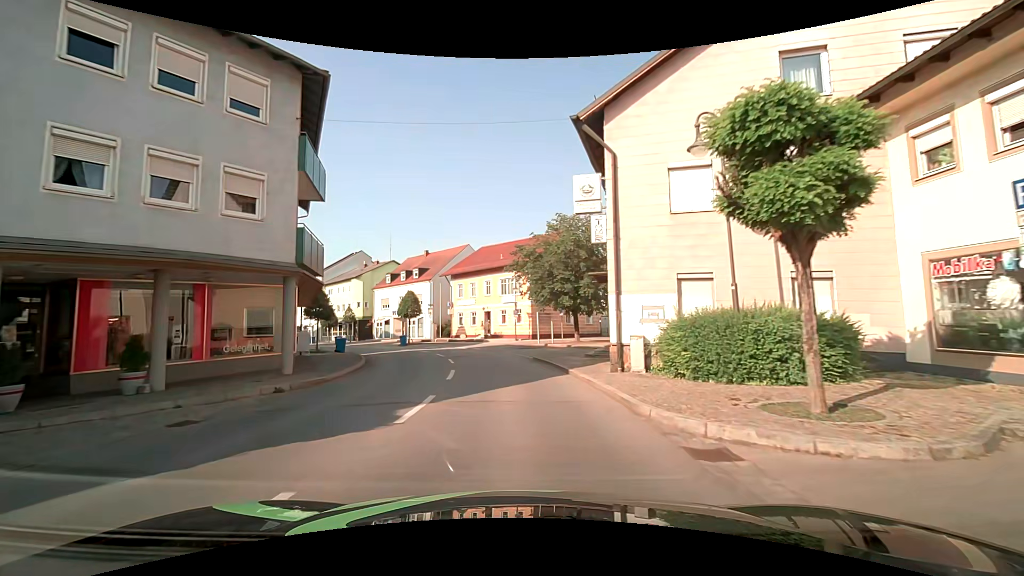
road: secondary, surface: asphalt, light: Day
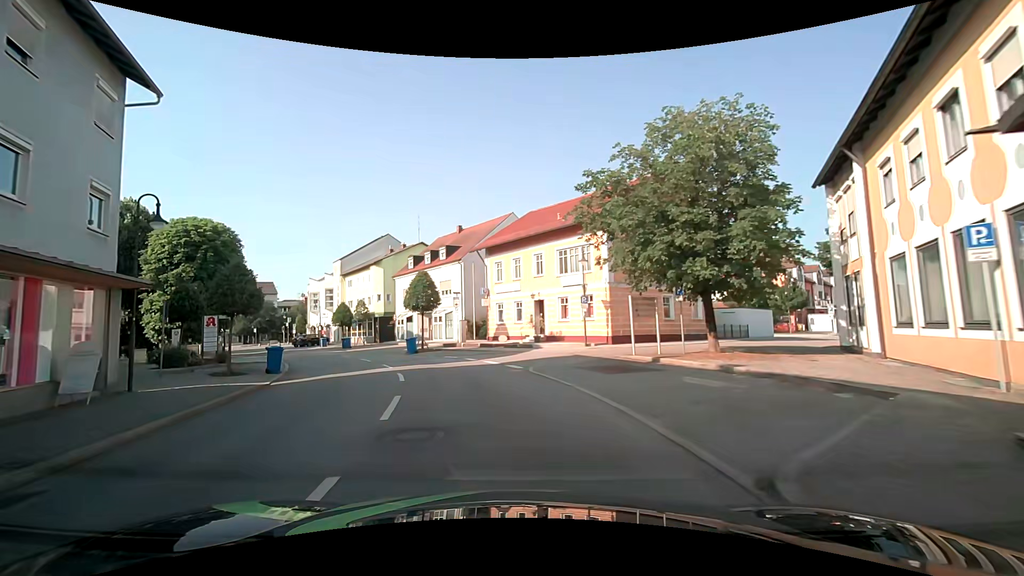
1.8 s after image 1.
(-0.8, +17.9) m; -7°
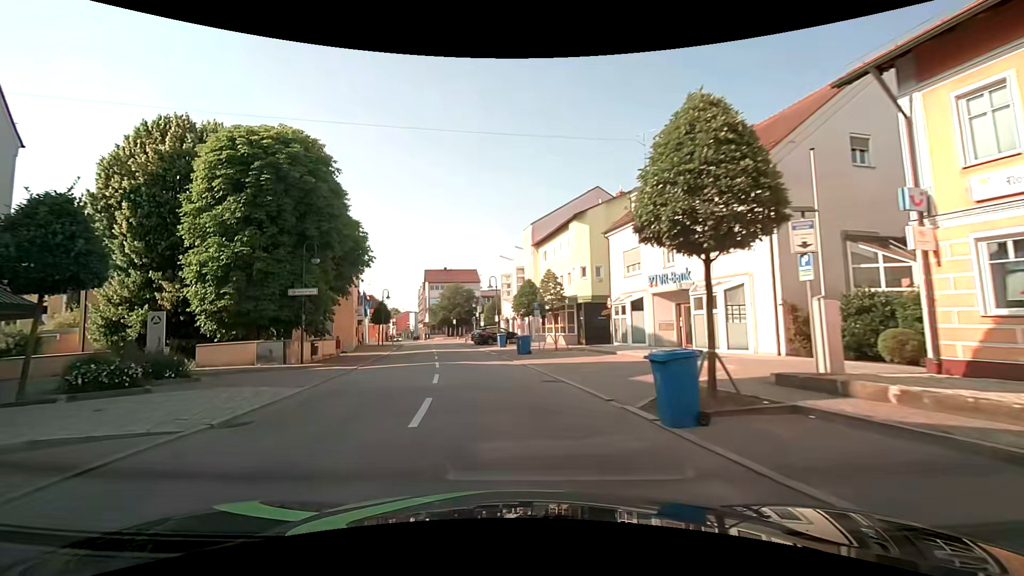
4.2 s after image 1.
(-5.4, +24.9) m; -25°
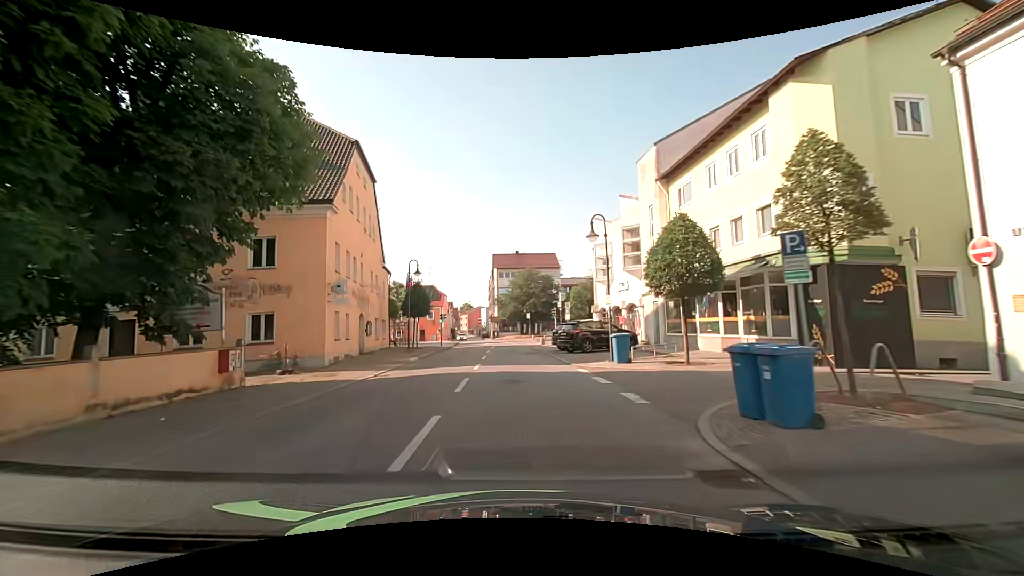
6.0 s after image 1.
(-2.0, +20.6) m; -9°
(0, +10) (0, +20) (-1, +30) (0, +40) (0, +50) (0, +60) (-2, +70) (-5, +79) (-8, +89) (-9, +99) m
